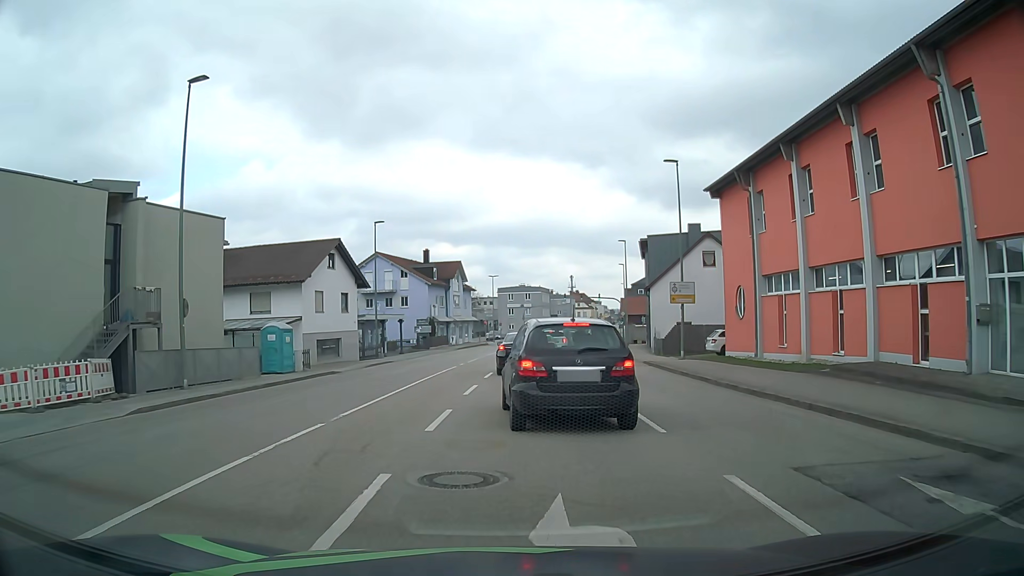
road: tertiary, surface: asphalt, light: Day
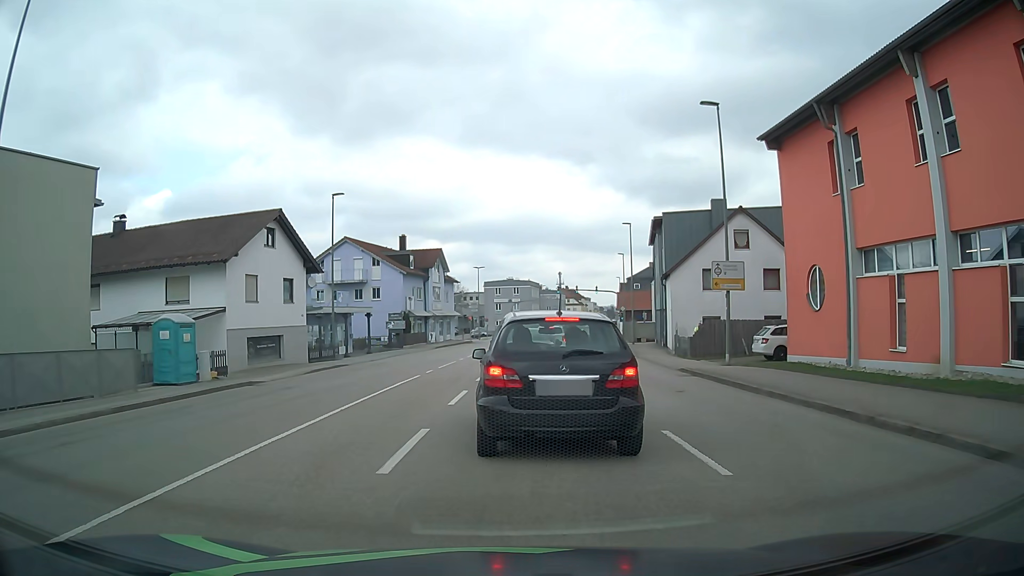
(+0.1, +8.7) m; +1°
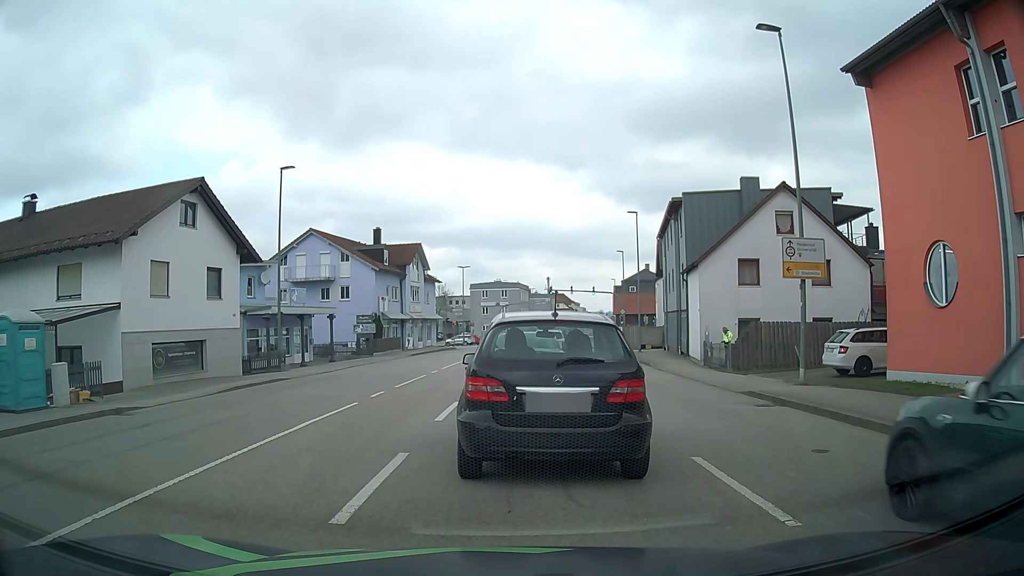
(+0.1, +7.2) m; 0°
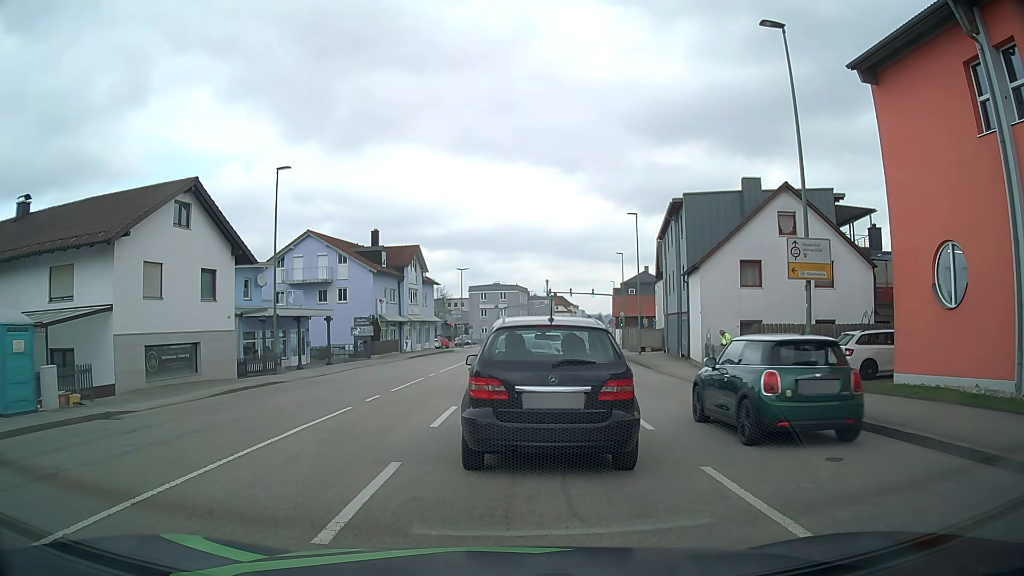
(0.0, +0.4) m; 0°
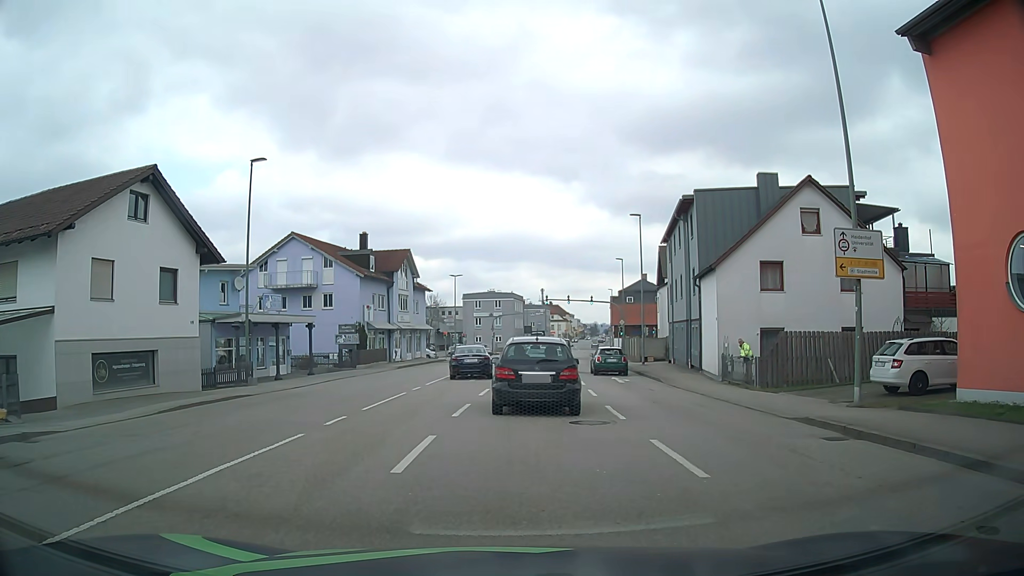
(+0.1, +3.4) m; +1°
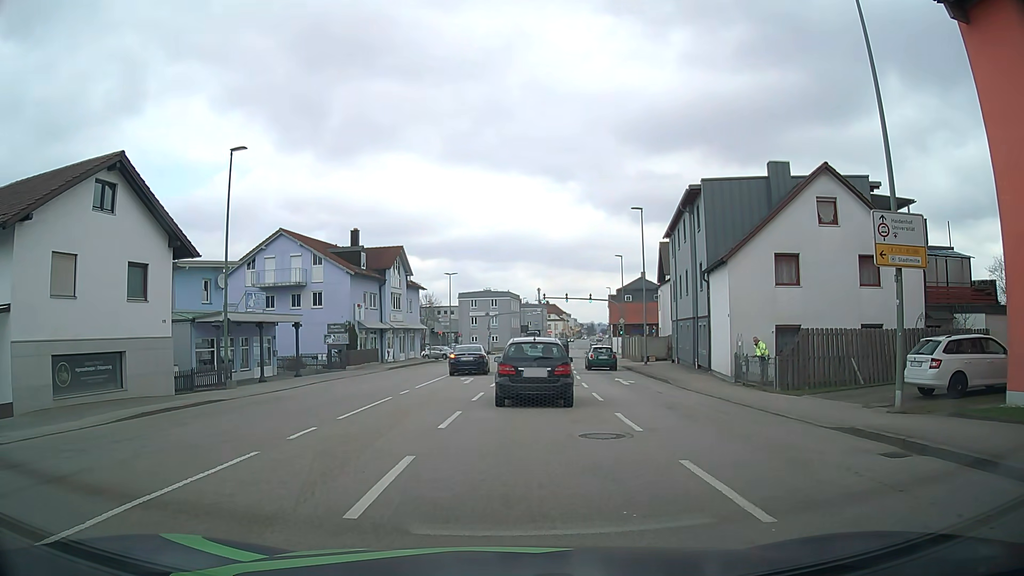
(0.0, +2.1) m; +1°
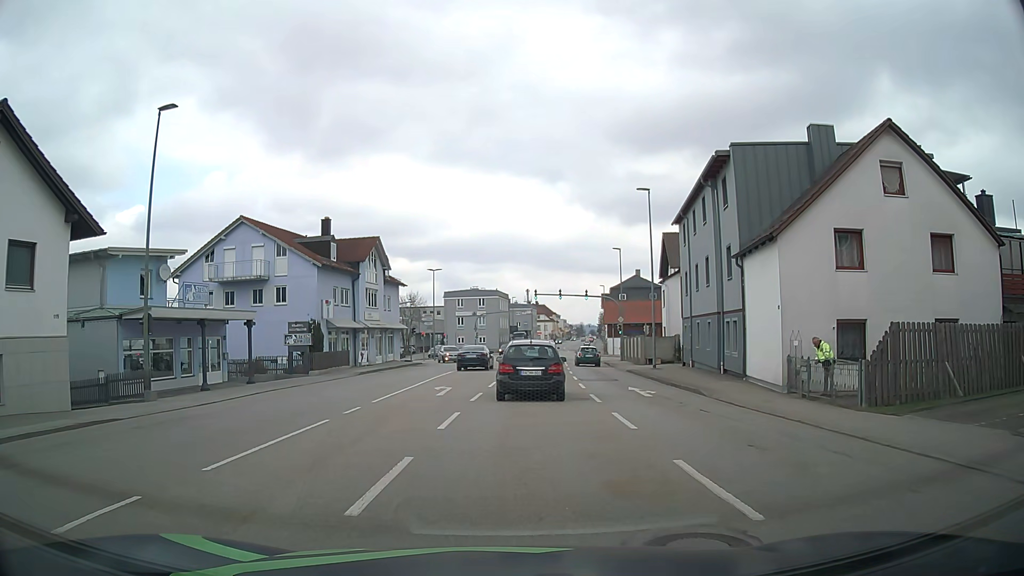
(0.0, +6.2) m; 0°
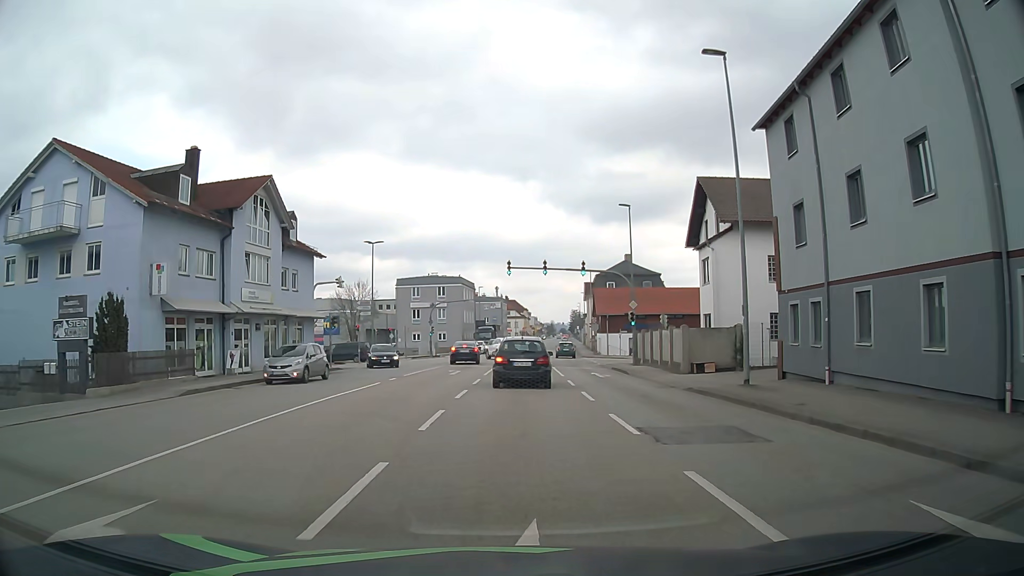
(+0.5, +19.8) m; +3°
(0, +10) (0, +20) (+1, +30) (+1, +40) (+1, +50) (-2, +59) (-10, +65) (-20, +65) (-30, +65) (-40, +65) m
